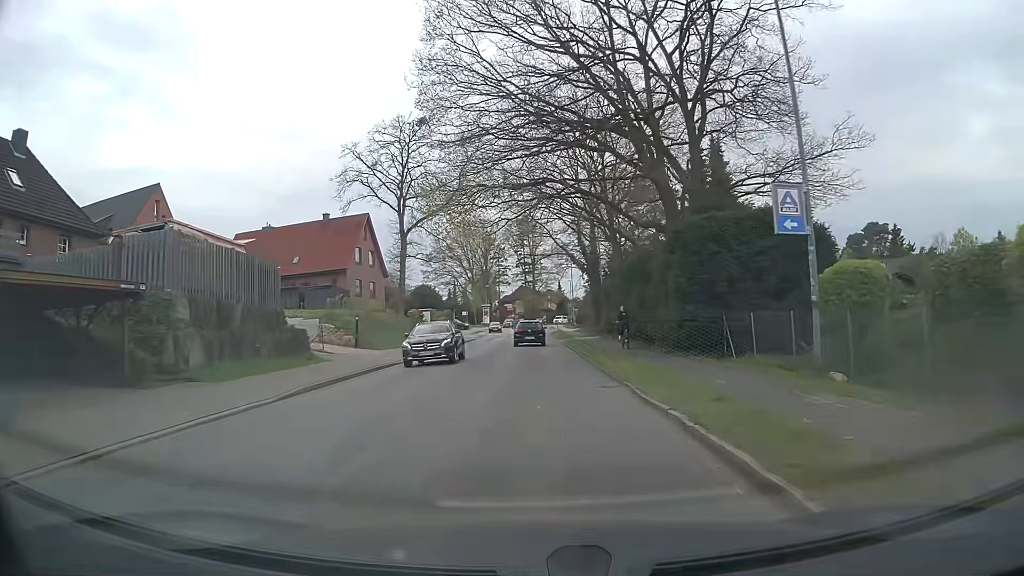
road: tertiary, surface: asphalt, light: Day
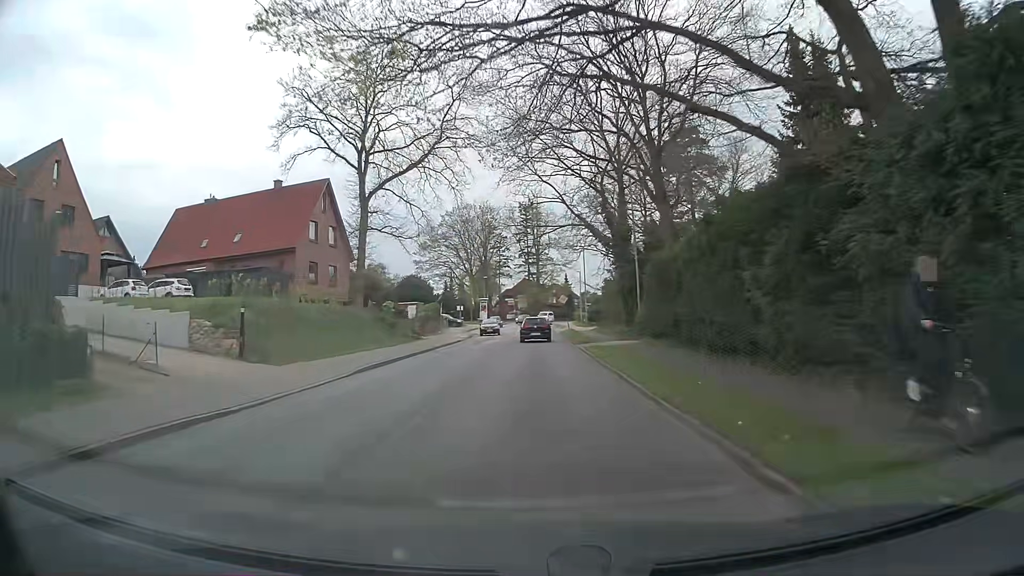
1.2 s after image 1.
(0.0, +15.2) m; 0°
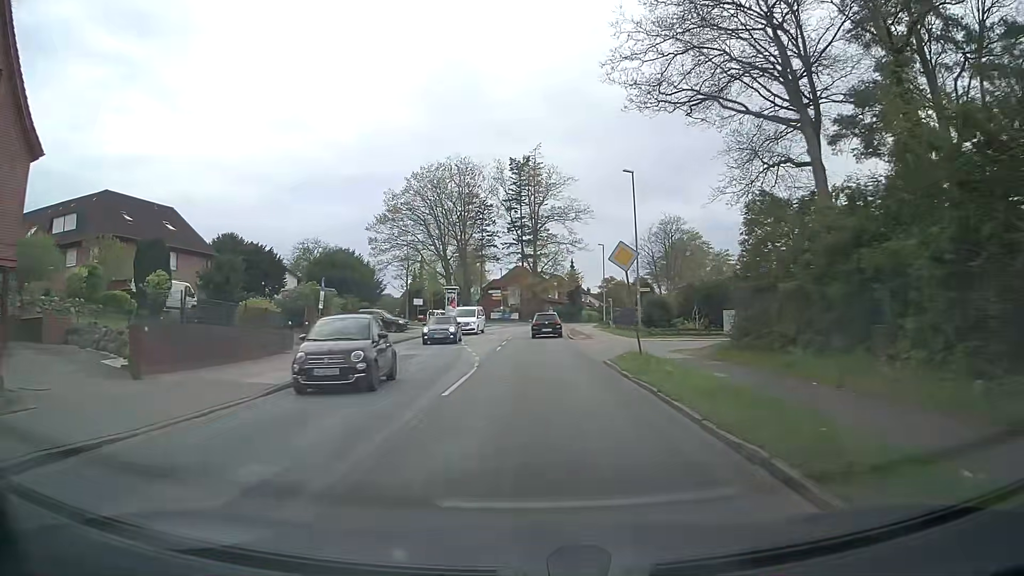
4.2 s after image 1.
(+0.3, +39.1) m; +2°
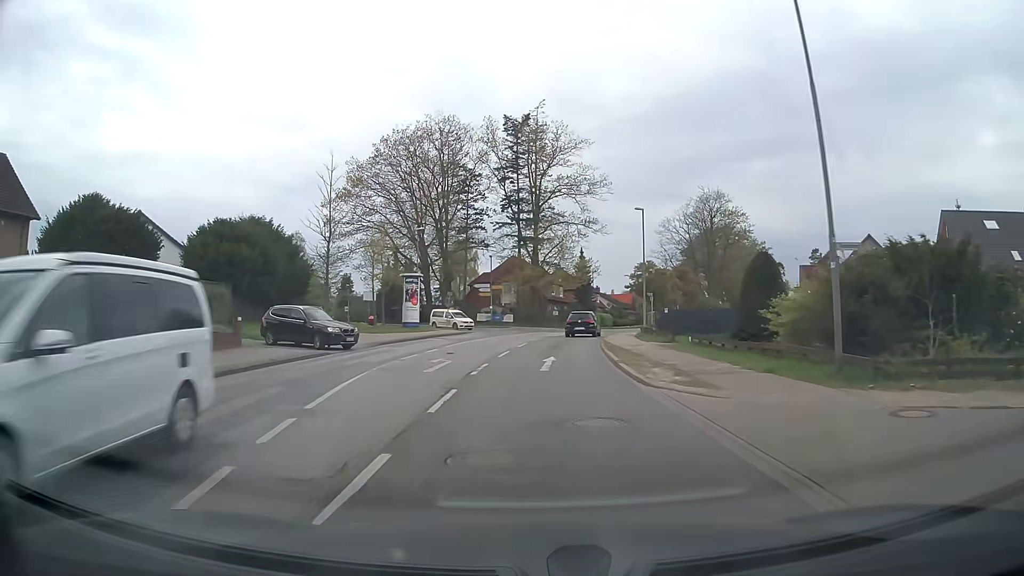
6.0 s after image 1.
(-0.4, +23.4) m; -1°
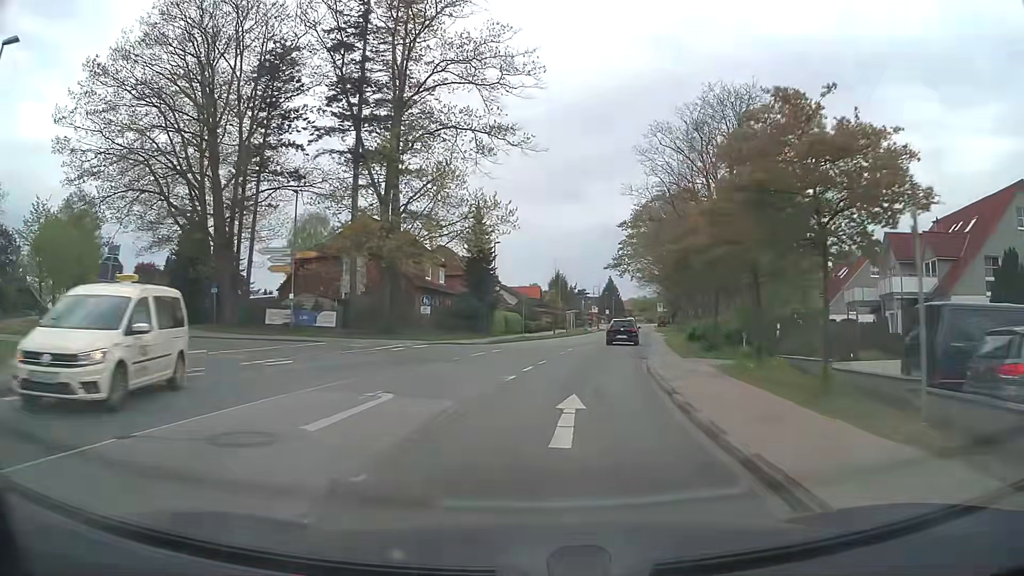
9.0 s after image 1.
(+2.1, +38.2) m; +9°
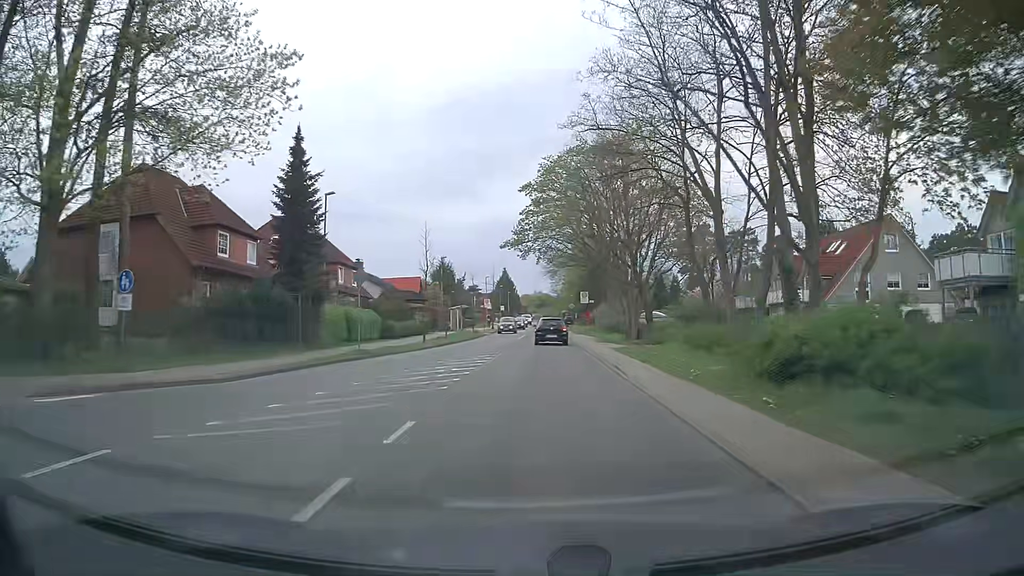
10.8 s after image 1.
(+1.9, +22.5) m; +9°
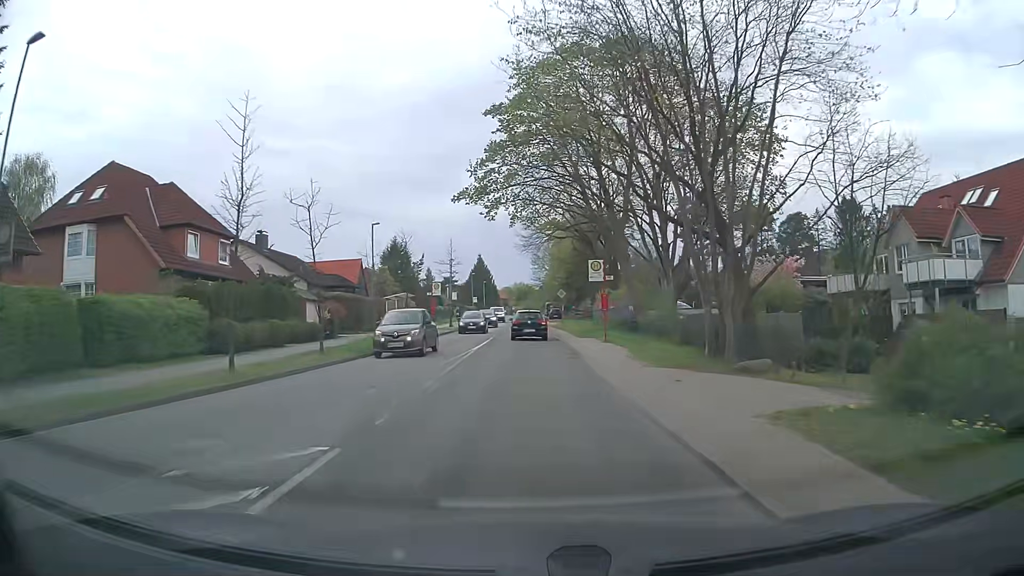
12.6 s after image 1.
(+0.6, +22.5) m; +1°
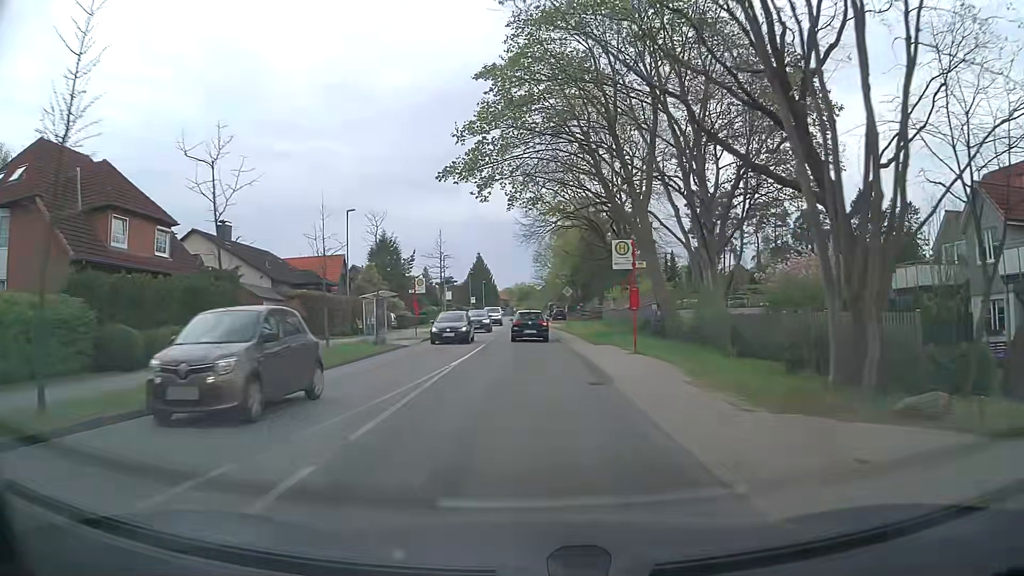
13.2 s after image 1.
(0.0, +7.1) m; 0°
(0, +10) (0, +20) (0, +30) (0, +40) (0, +50) (0, +60) (0, +70) (0, +80) (0, +90) (0, +100) m
